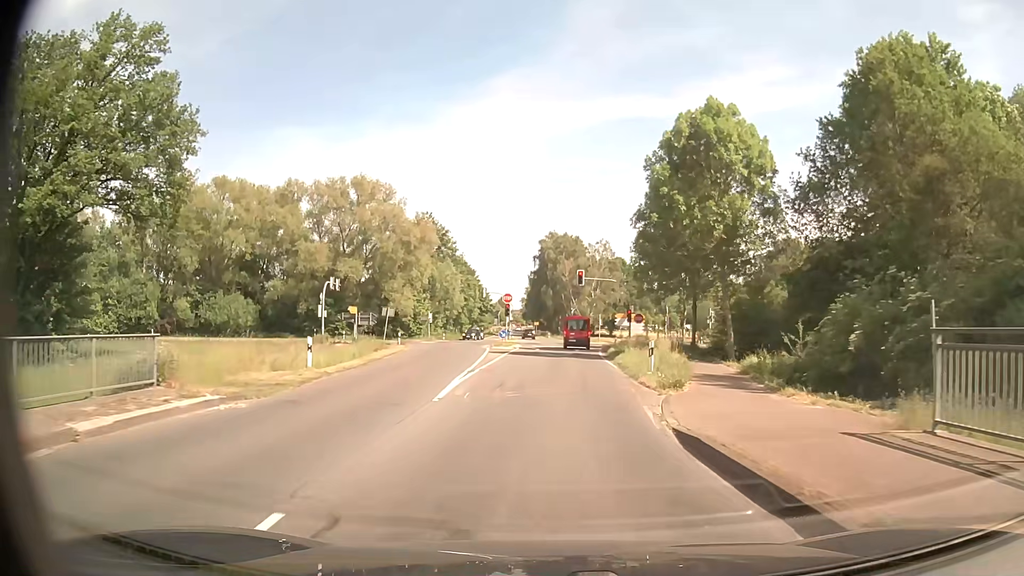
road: secondary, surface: asphalt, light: Day
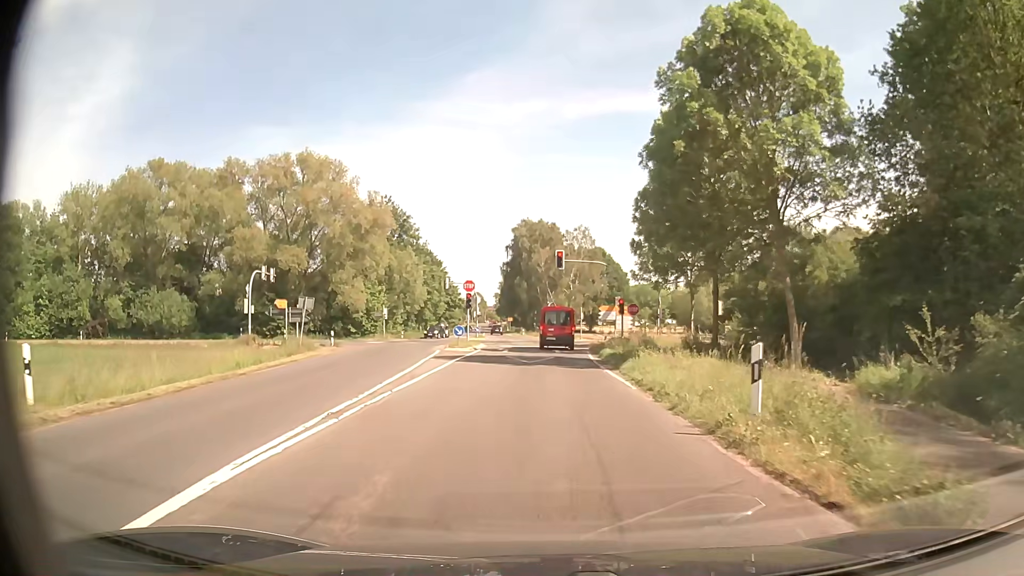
(+0.2, +11.8) m; +2°
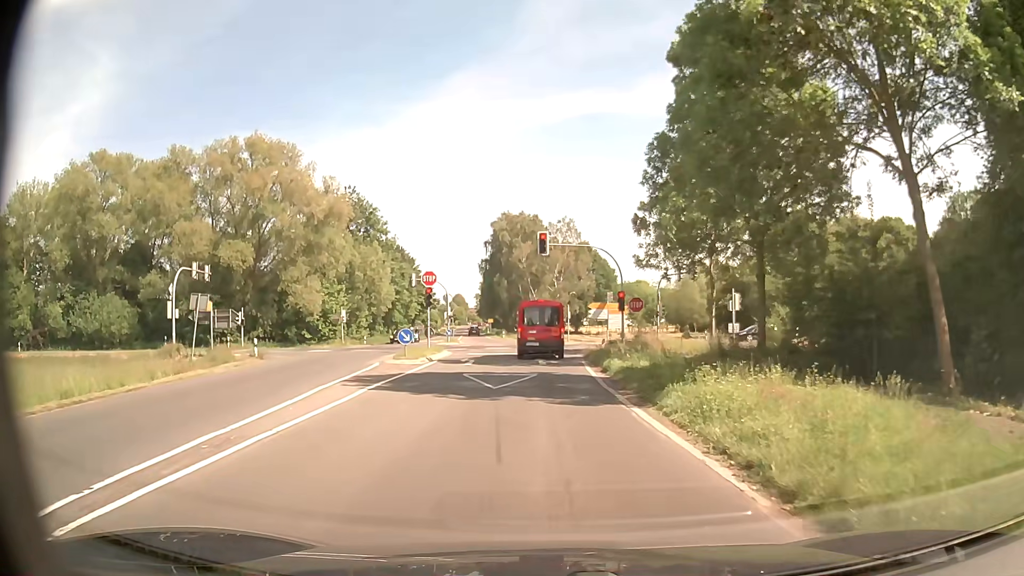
(0.0, +9.8) m; 0°
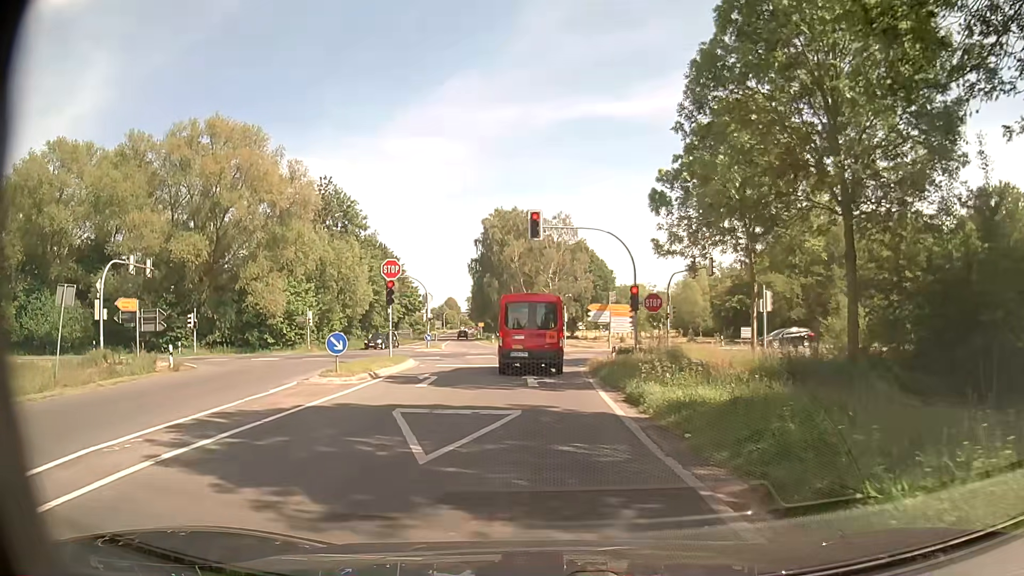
(+0.1, +8.0) m; 0°
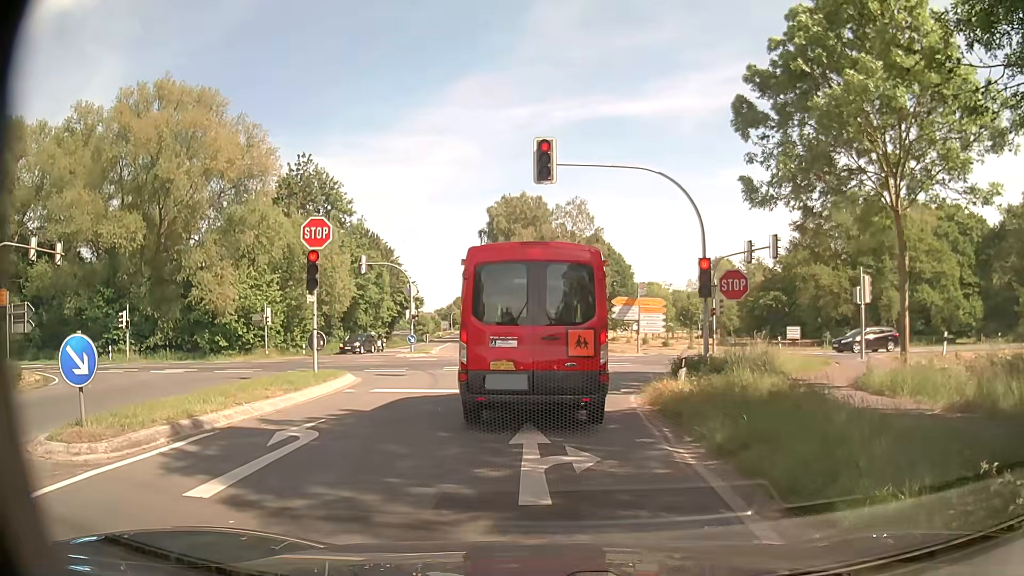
(+0.1, +11.0) m; 0°
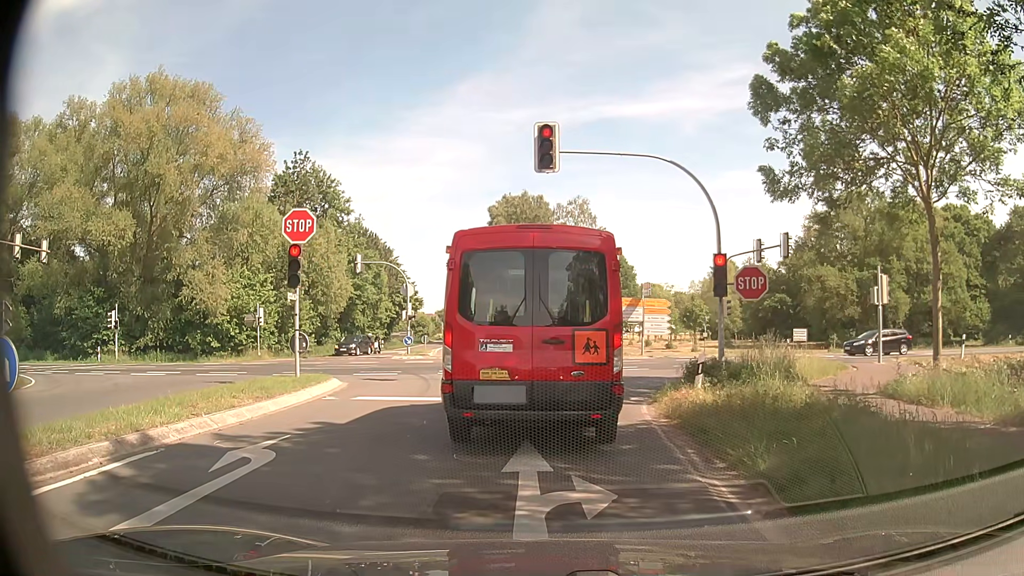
(0.0, +1.4) m; 0°
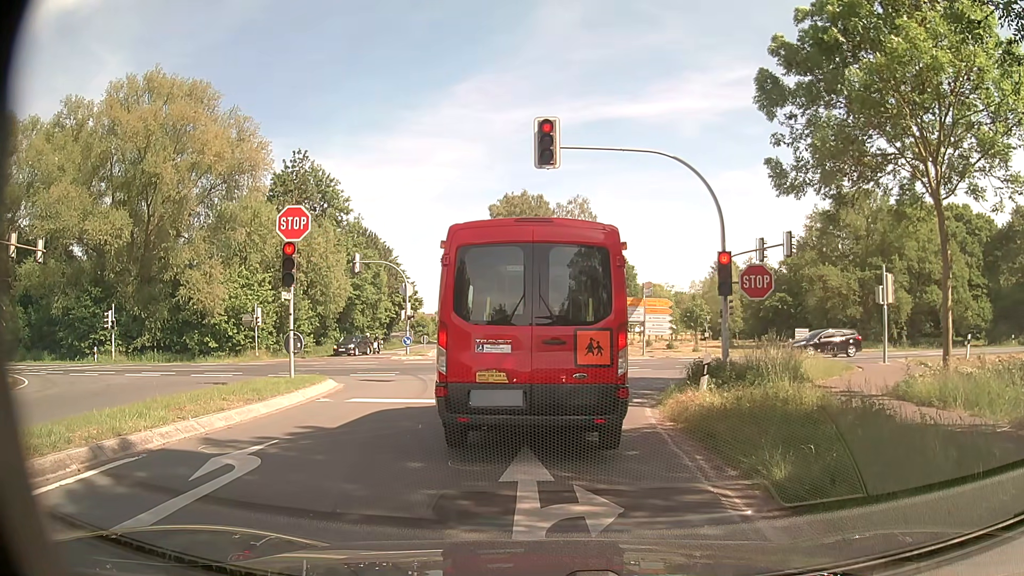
(0.0, +0.4) m; 0°
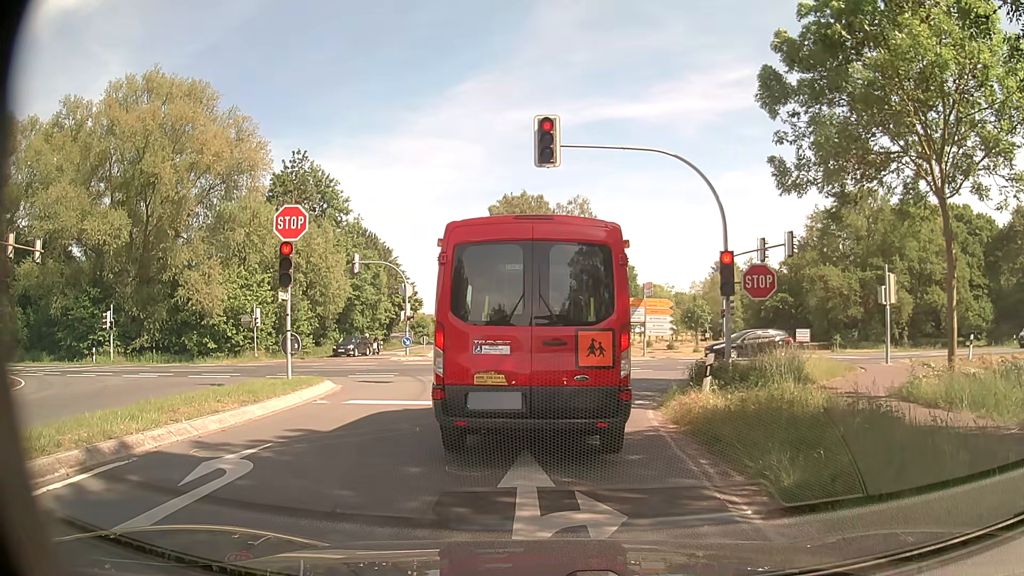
(0.0, +0.2) m; 0°
